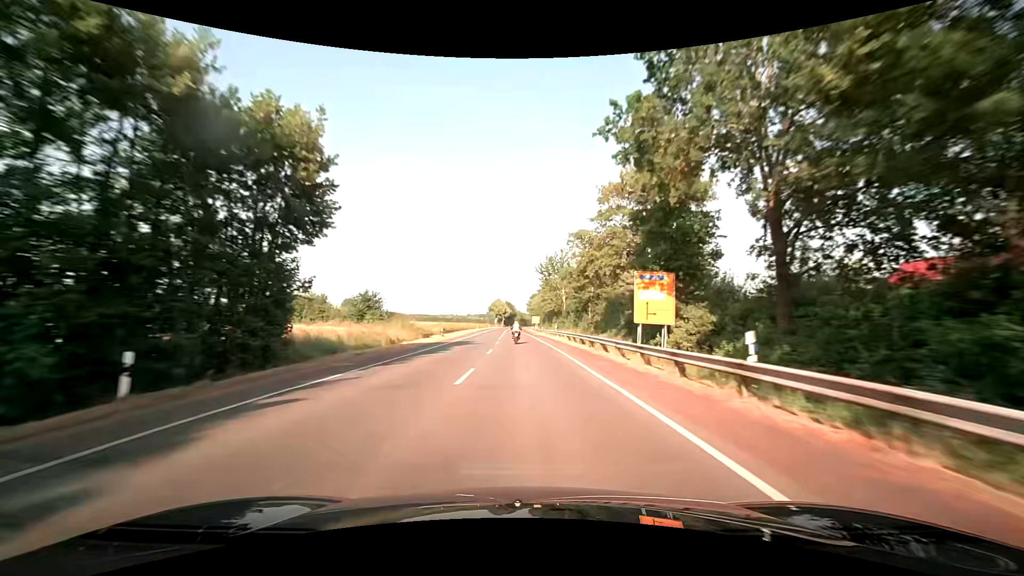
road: secondary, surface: asphalt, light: Day
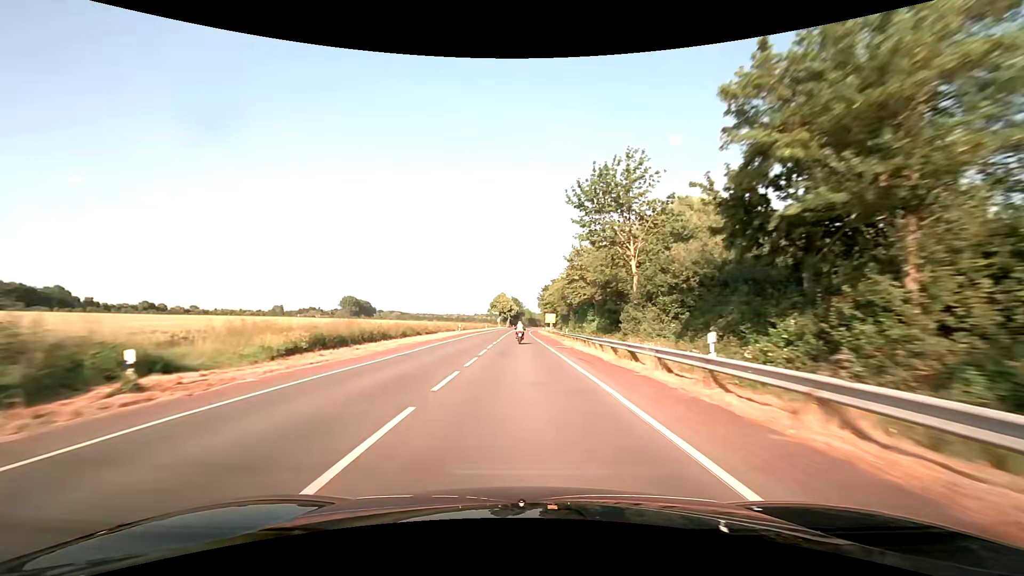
(-0.1, +42.7) m; 0°
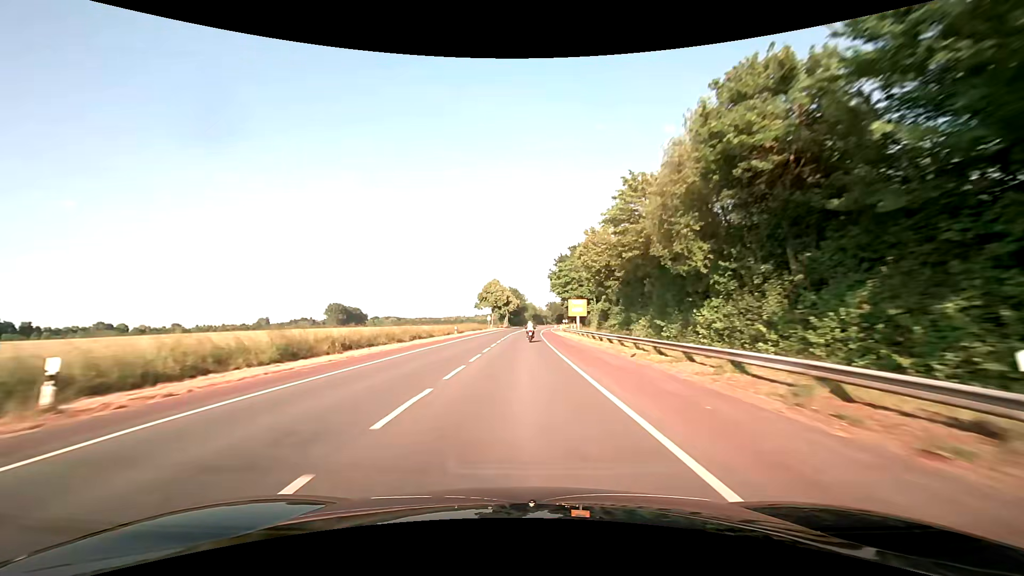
(-0.5, +57.3) m; 0°
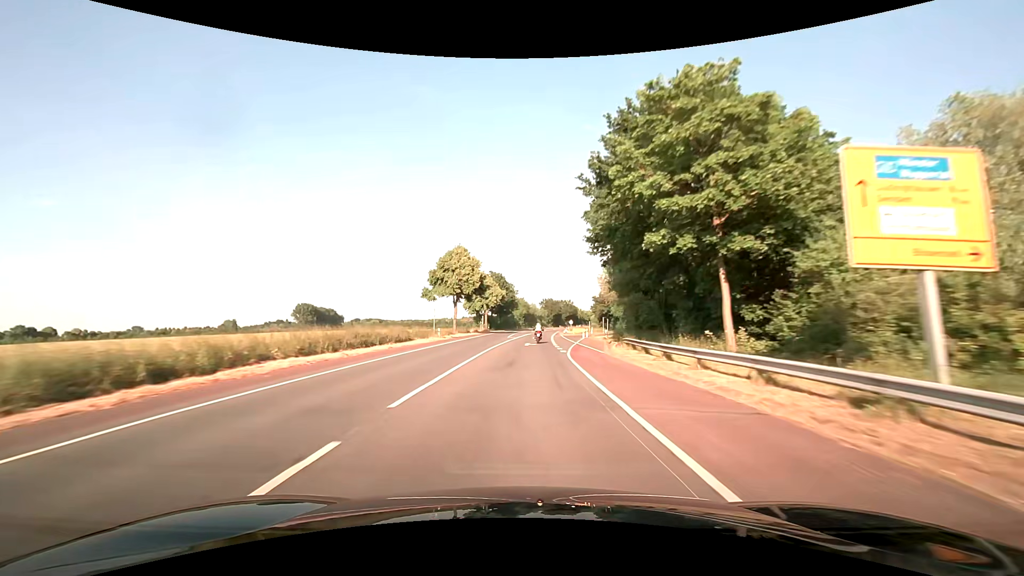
(+0.3, +58.5) m; +1°
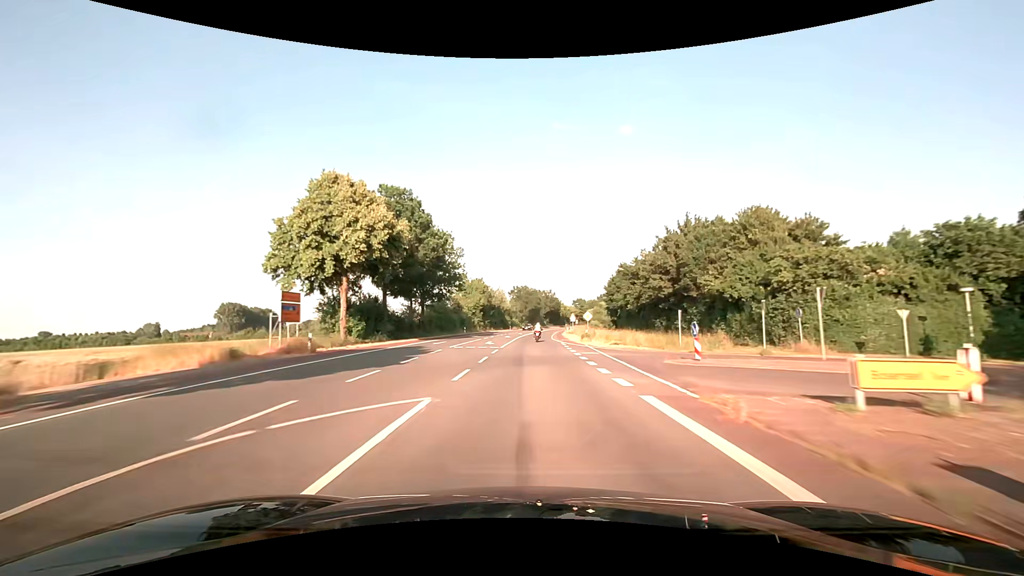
(+2.1, +74.9) m; +3°
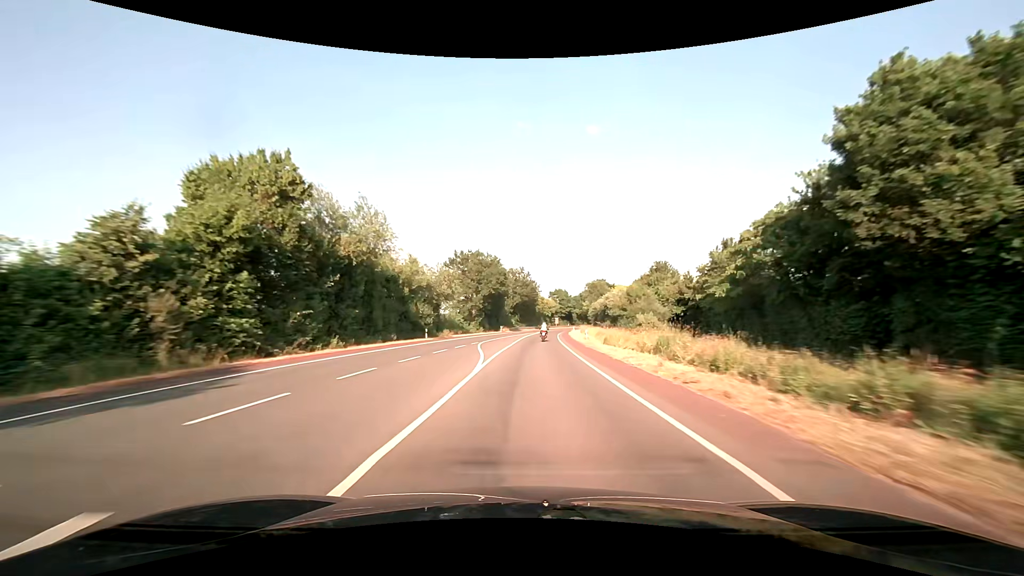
(+2.5, +77.2) m; +4°
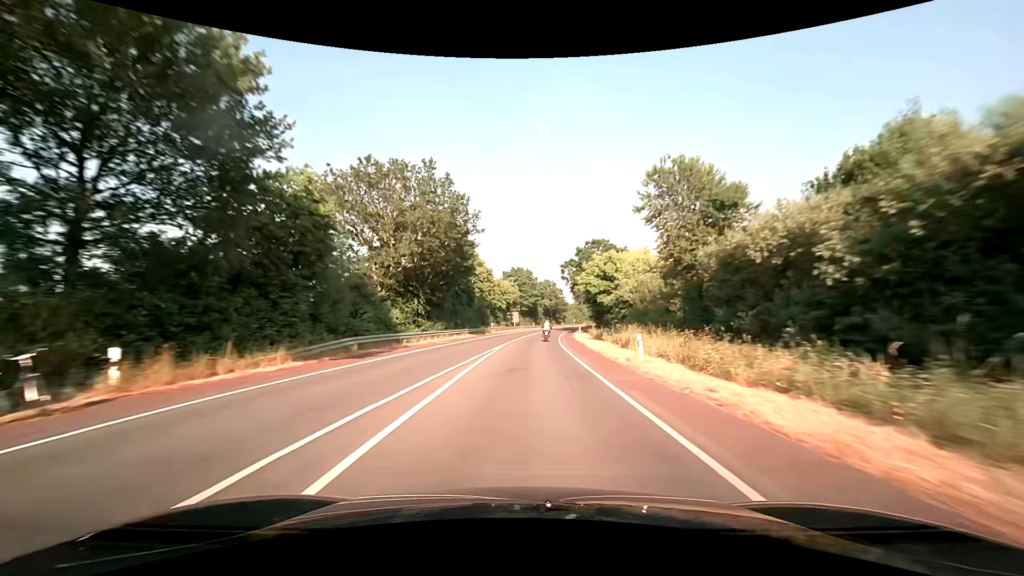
(+3.6, +77.5) m; +5°
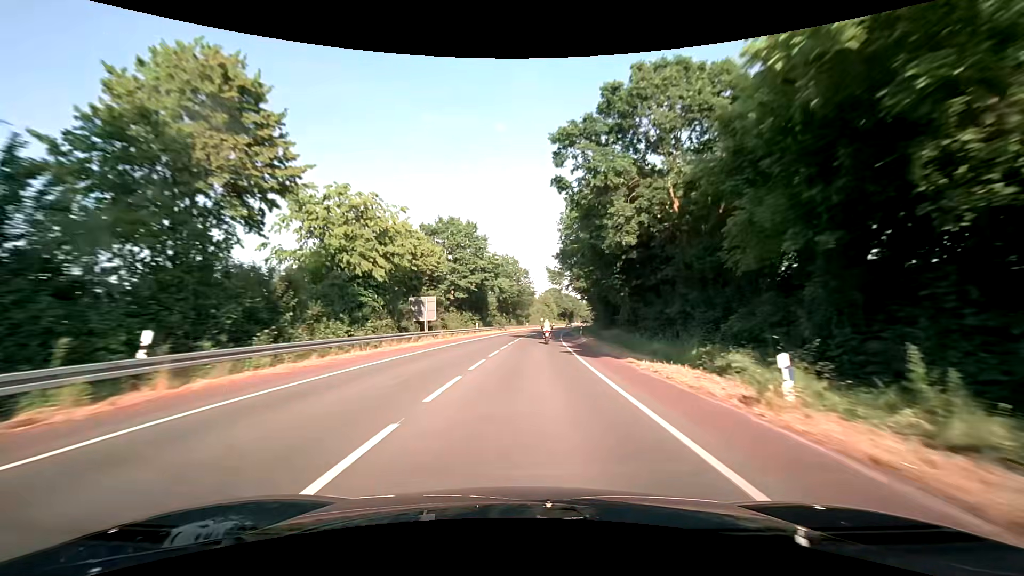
(+2.6, +59.7) m; +5°
(0, +10) (0, +20) (+1, +30) (+1, +40) (+2, +50) (+3, +60) (+3, +70) (+5, +80) (+6, +90) (+7, +100) m
